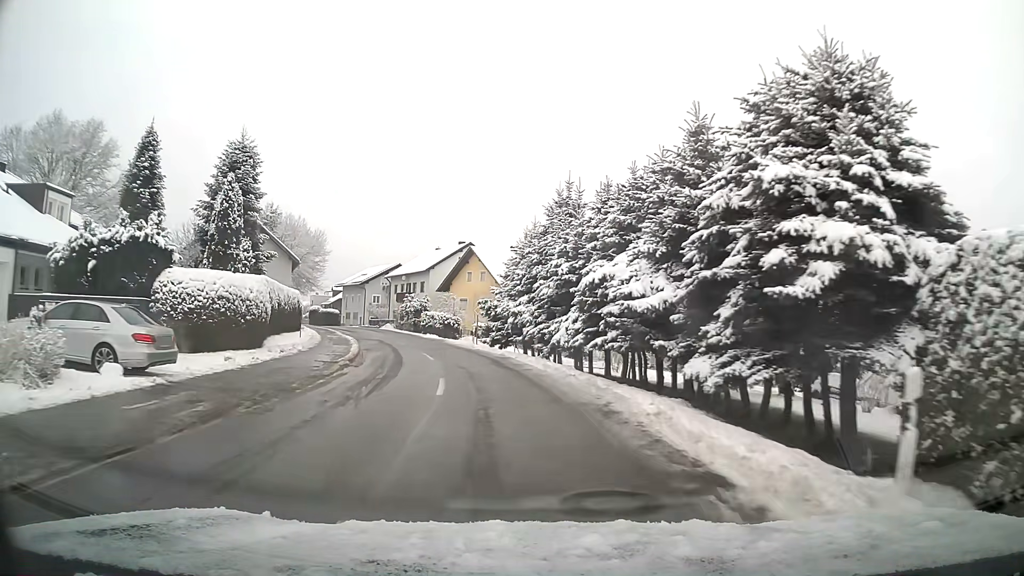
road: tertiary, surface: asphalt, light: Day
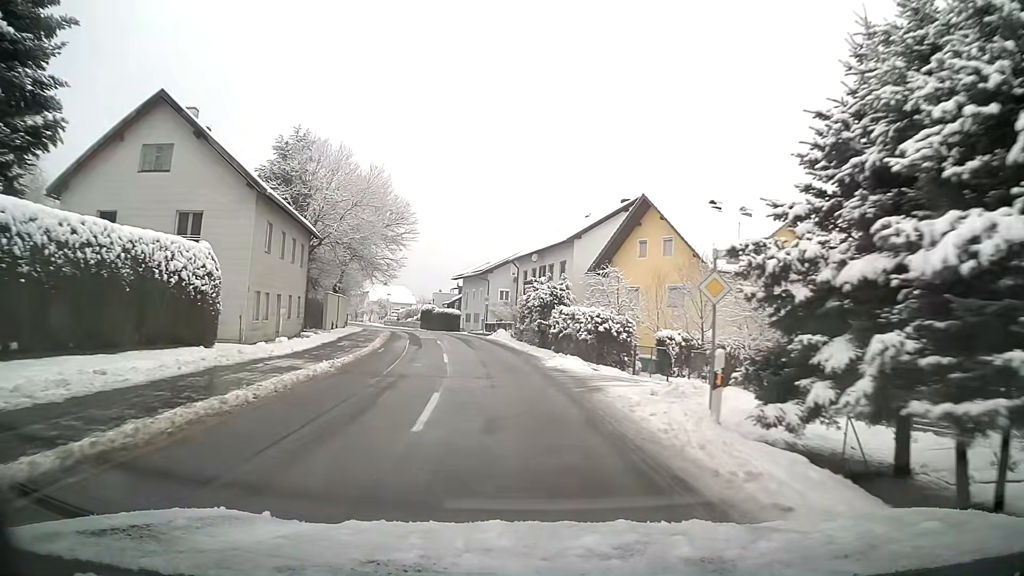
(-3.3, +29.1) m; -12°
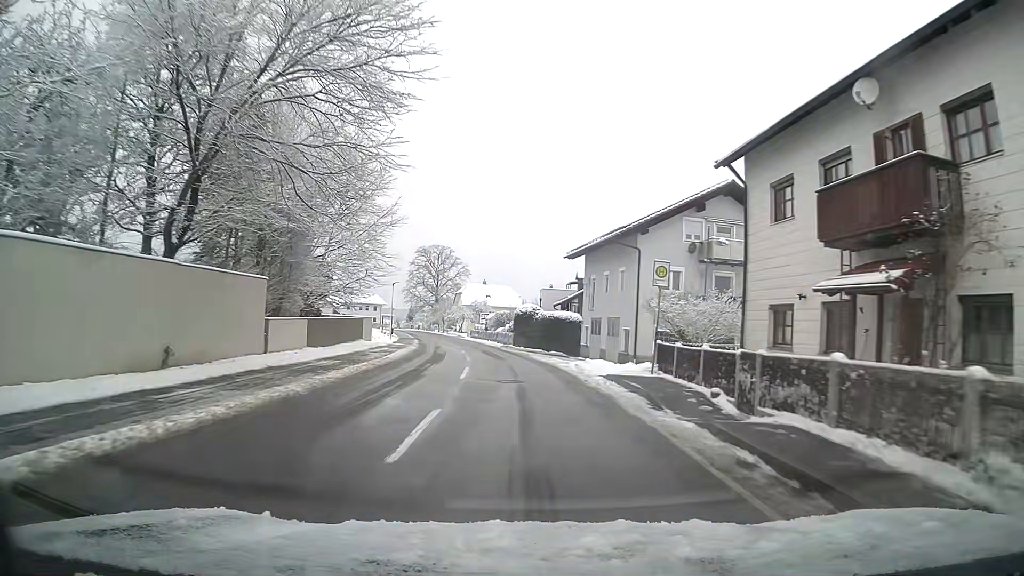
(-4.0, +38.5) m; -10°
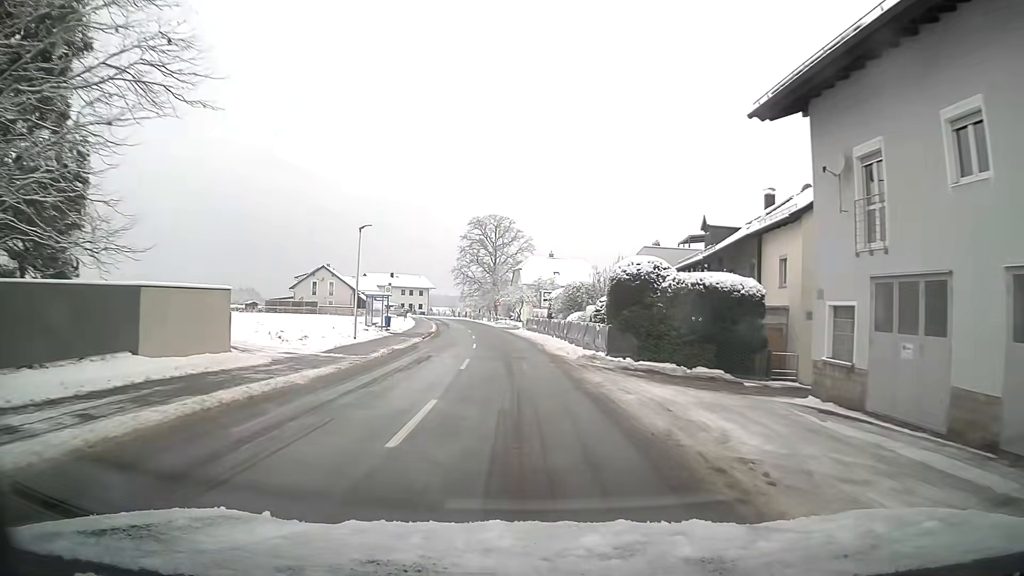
(-1.5, +32.3) m; -6°
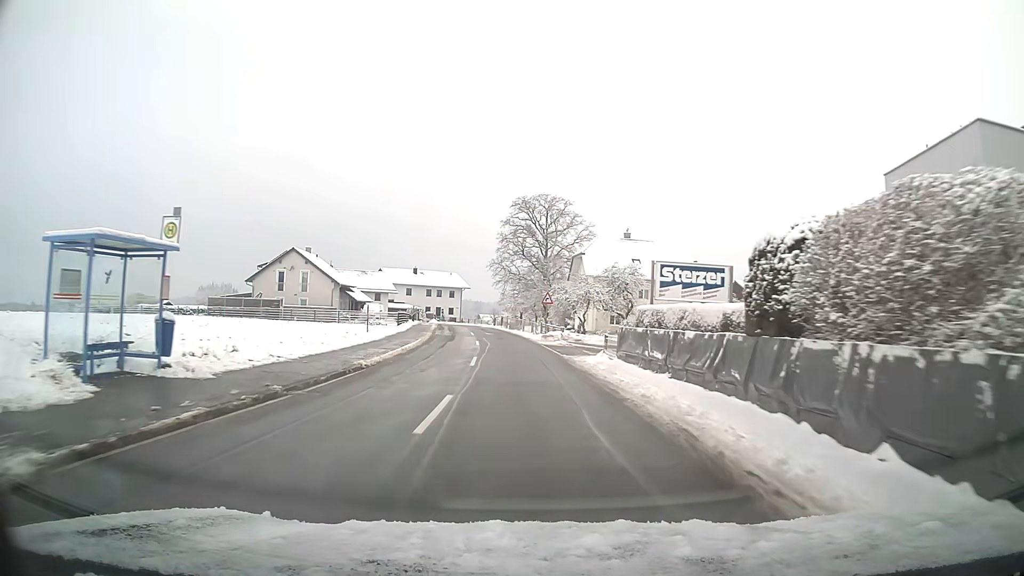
(-1.4, +33.3) m; -4°
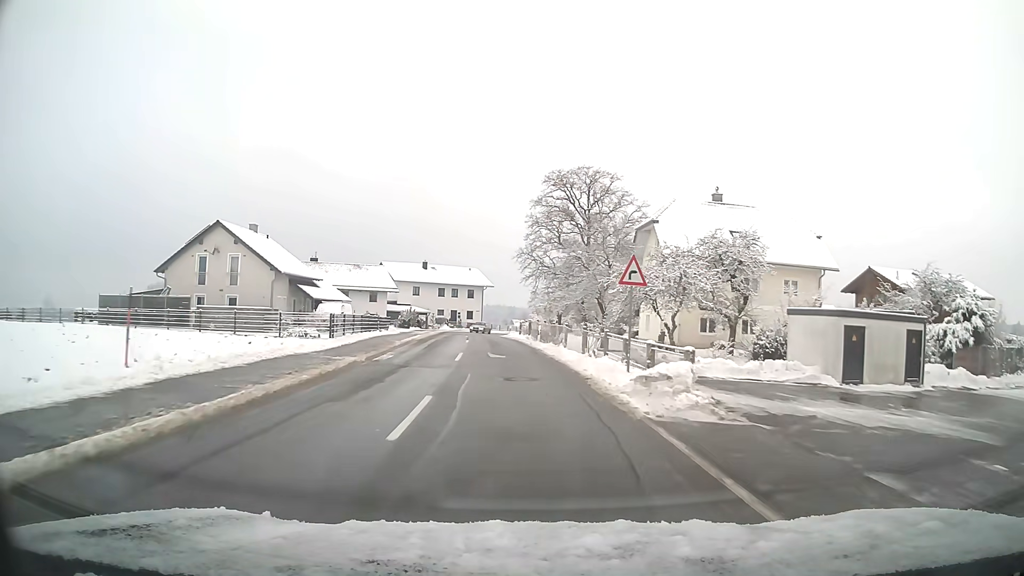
(-0.6, +24.5) m; -3°
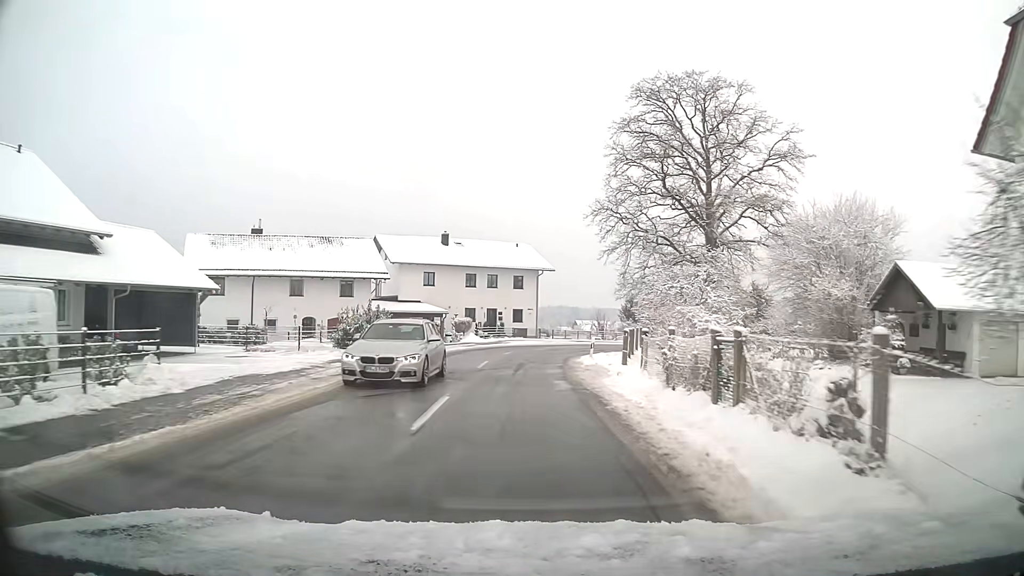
(-1.8, +36.8) m; -5°
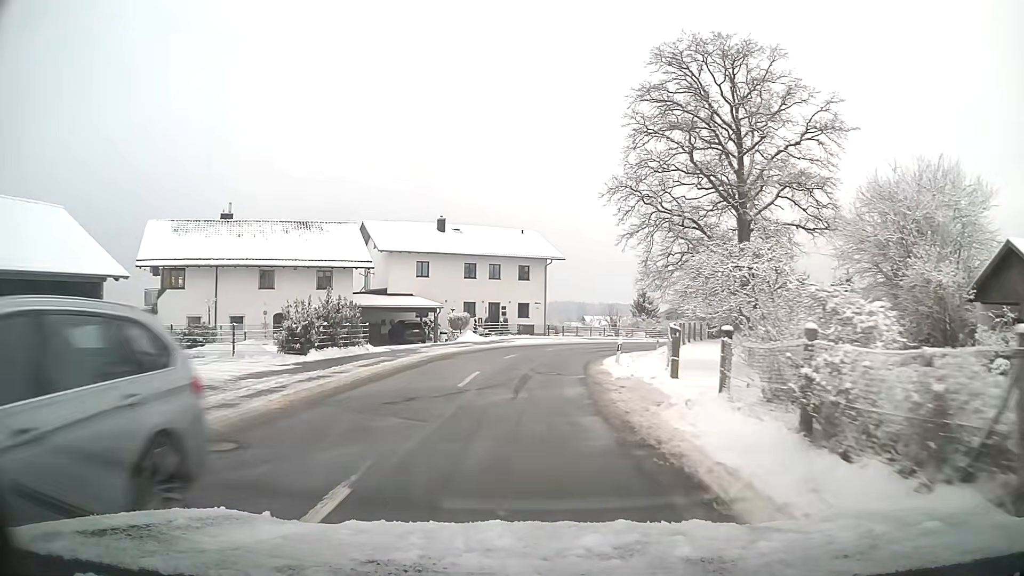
(0.0, +7.2) m; 0°
(0, +10) (0, +20) (+2, +30) (+4, +40) (+8, +49) (+12, +58) (+18, +66) (+25, +73) (+32, +80) (+39, +87) m
